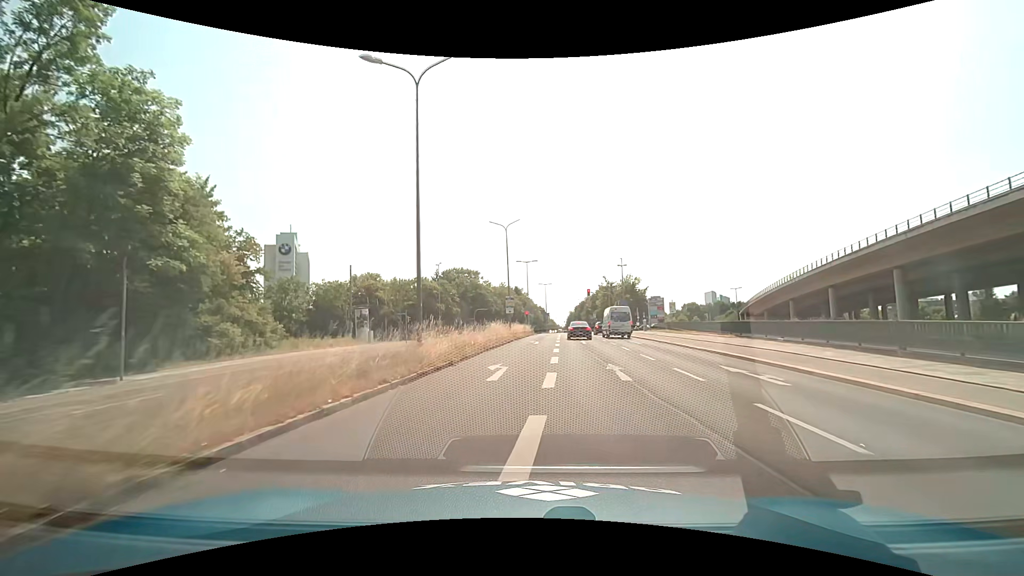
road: secondary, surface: asphalt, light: Day
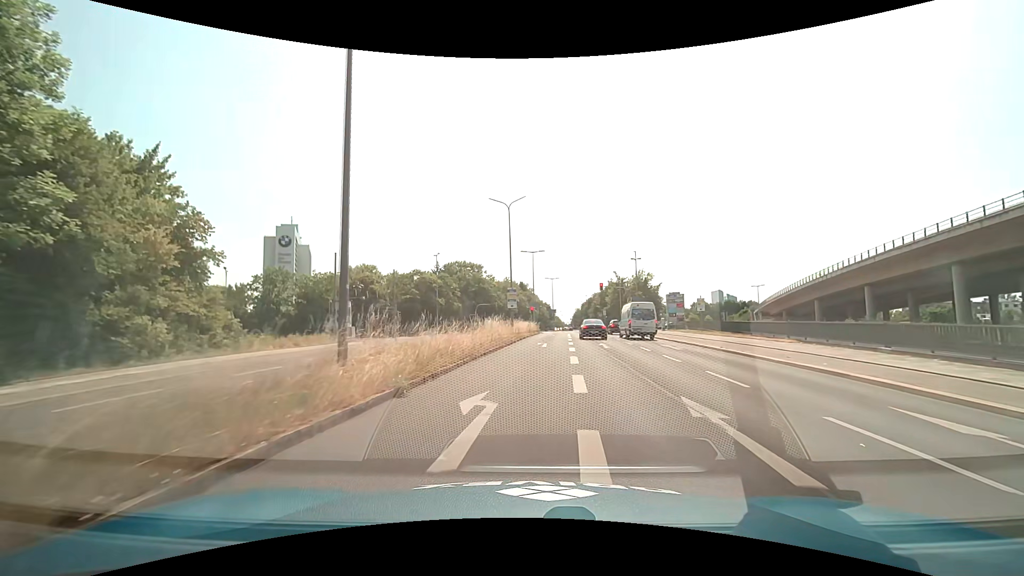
(-0.1, +6.9) m; -1°
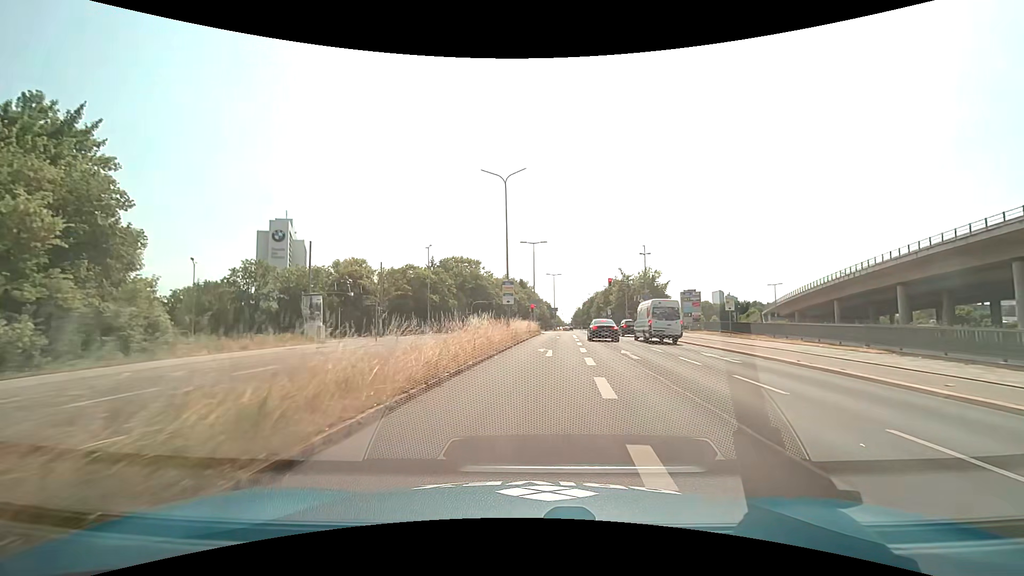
(0.0, +6.5) m; 0°
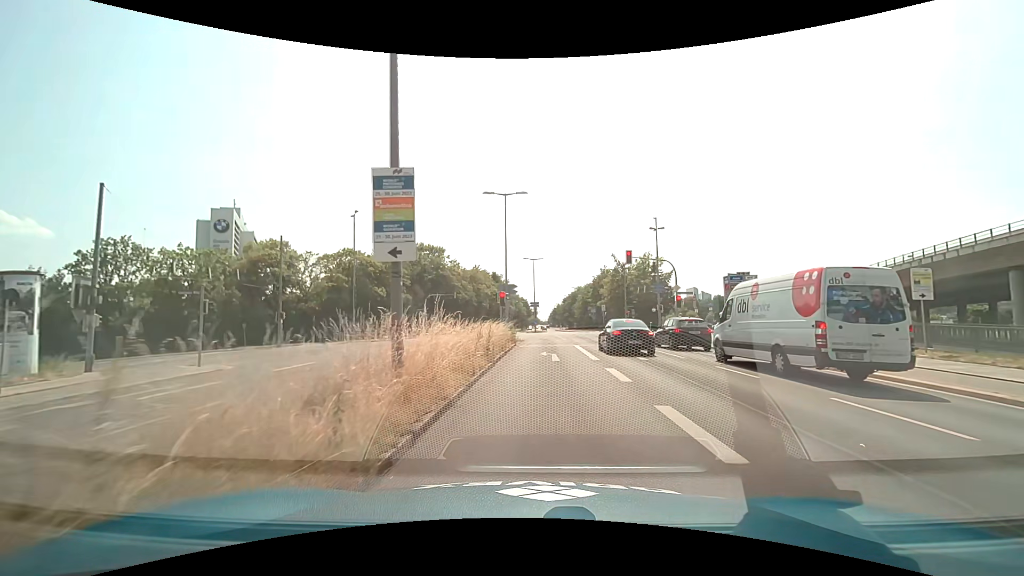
(+0.4, +21.1) m; +3°
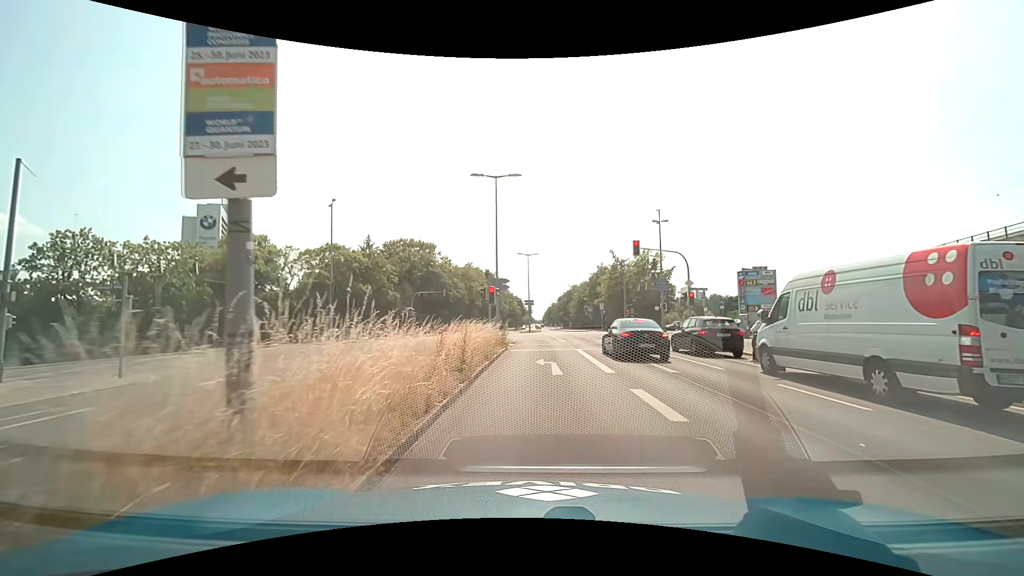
(0.0, +4.0) m; +1°
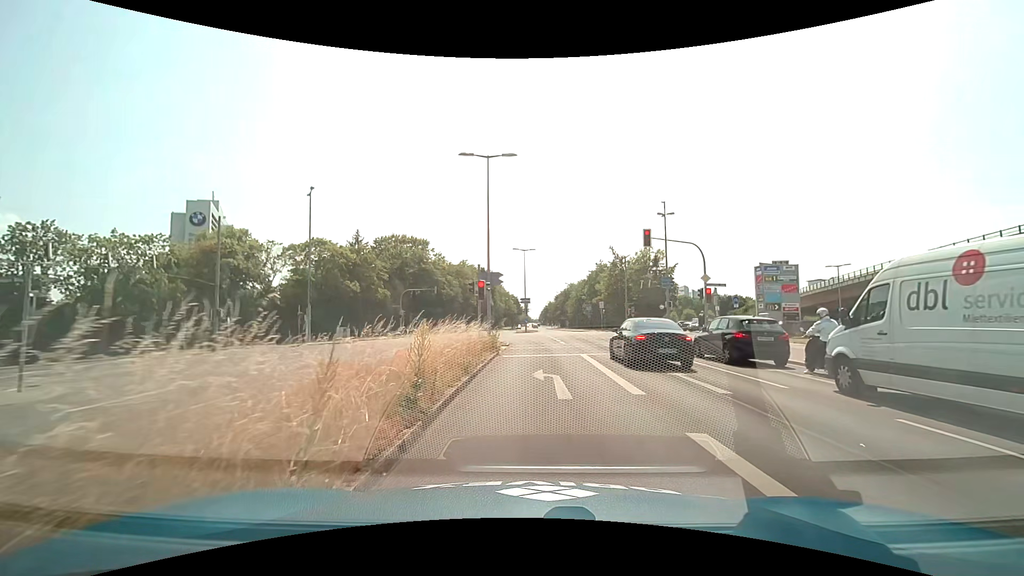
(0.0, +3.5) m; +1°
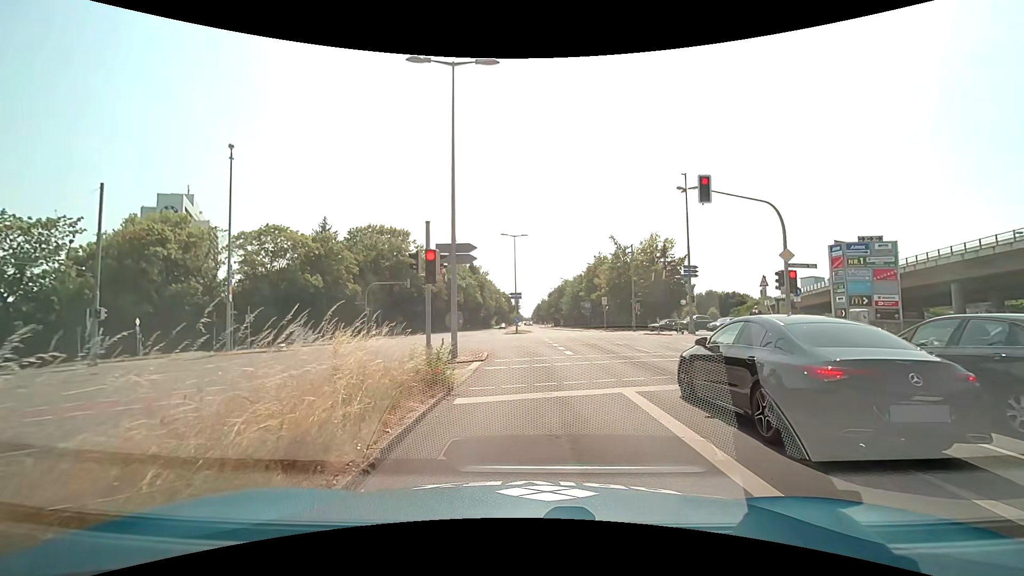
(+0.1, +9.4) m; +1°
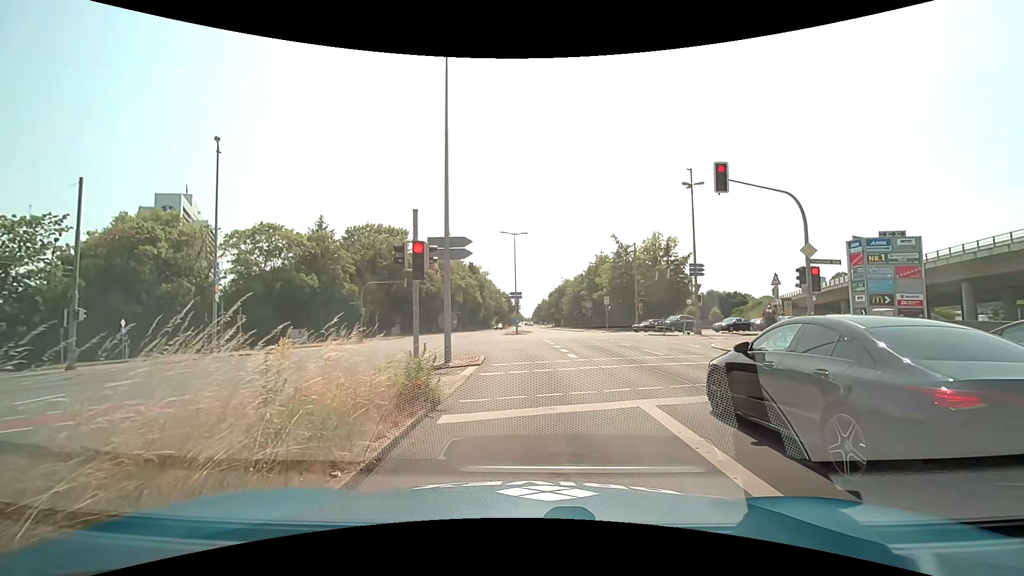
(0.0, +1.3) m; +1°
